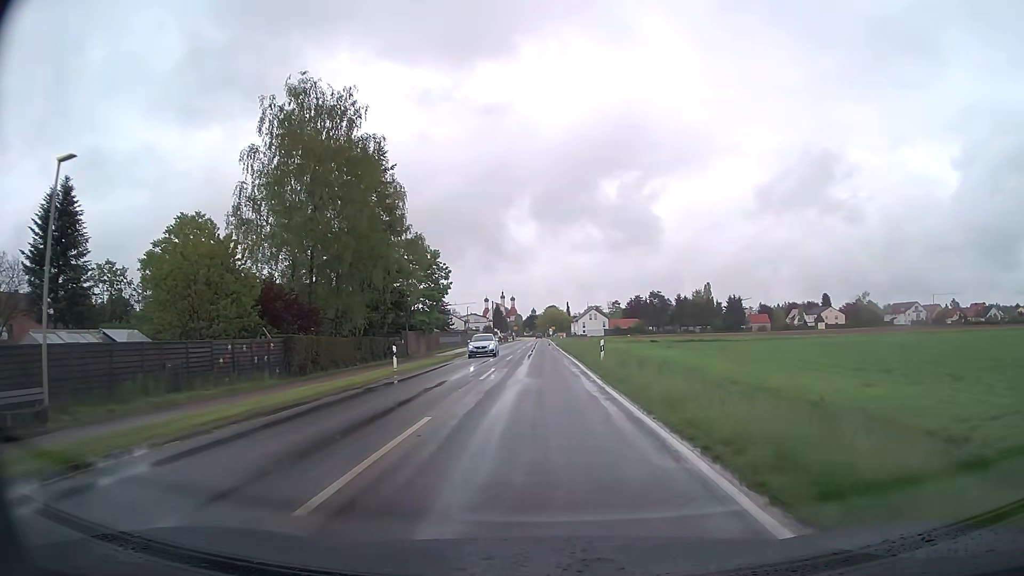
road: tertiary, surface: asphalt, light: Day
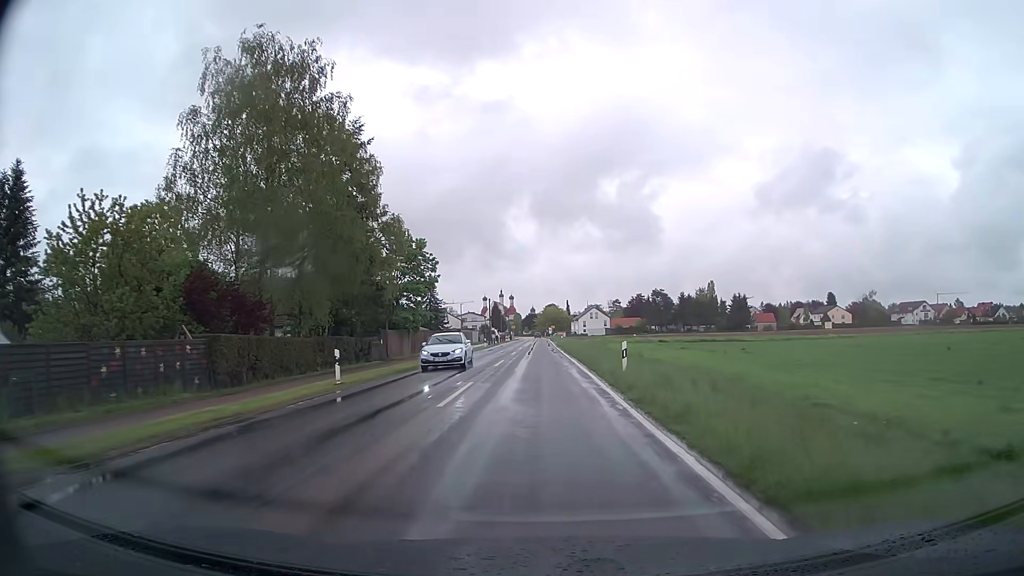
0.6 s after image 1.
(0.0, +7.6) m; 0°
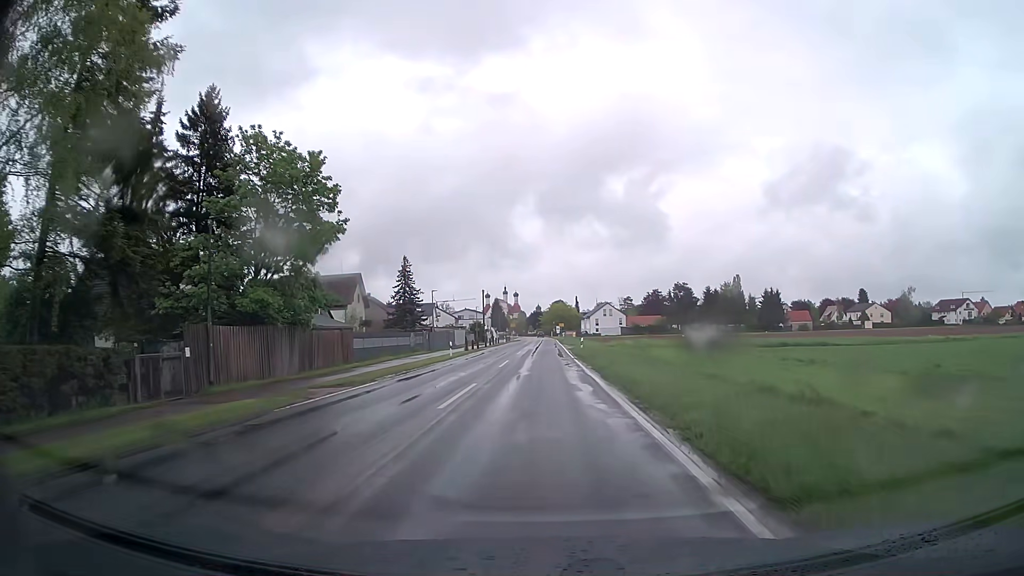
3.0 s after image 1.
(-0.1, +30.4) m; -1°
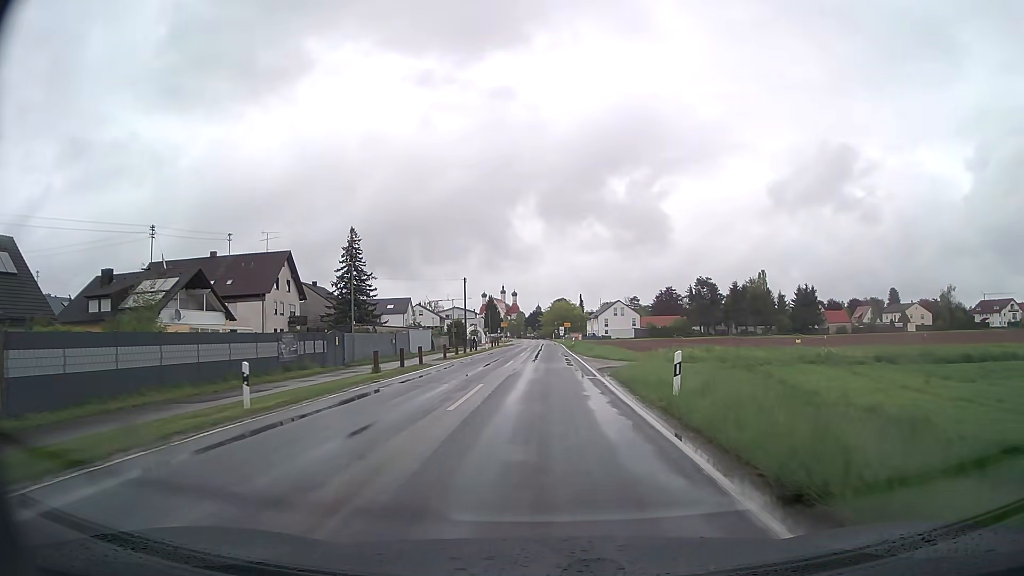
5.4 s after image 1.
(-0.1, +30.5) m; 0°
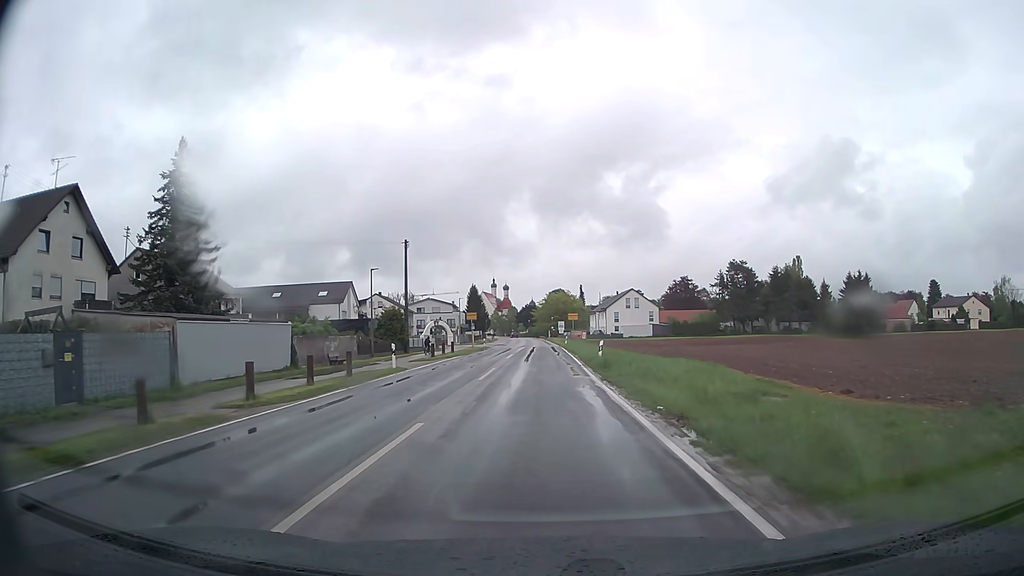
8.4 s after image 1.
(+0.1, +38.0) m; 0°
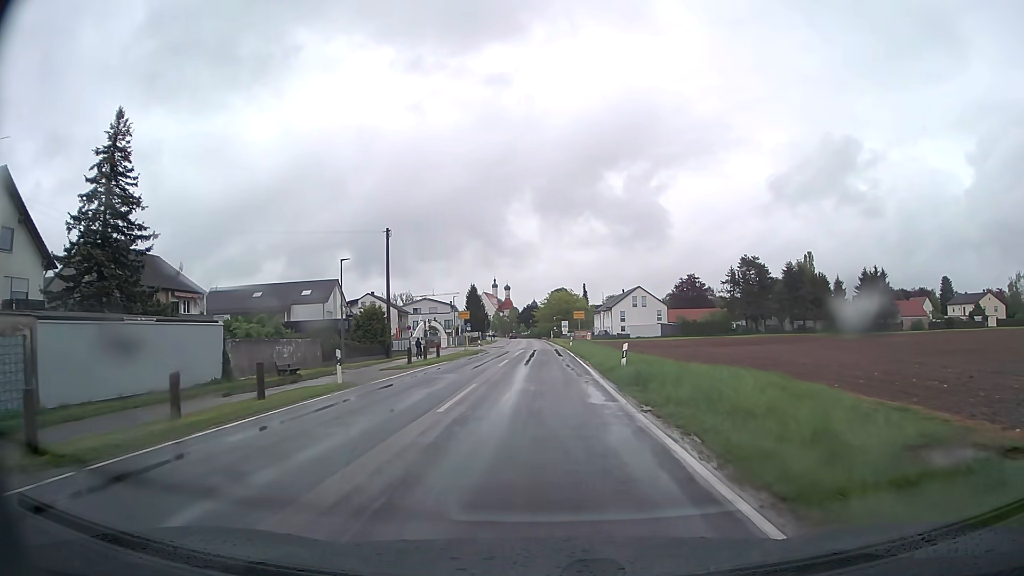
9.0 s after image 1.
(0.0, +7.6) m; 0°
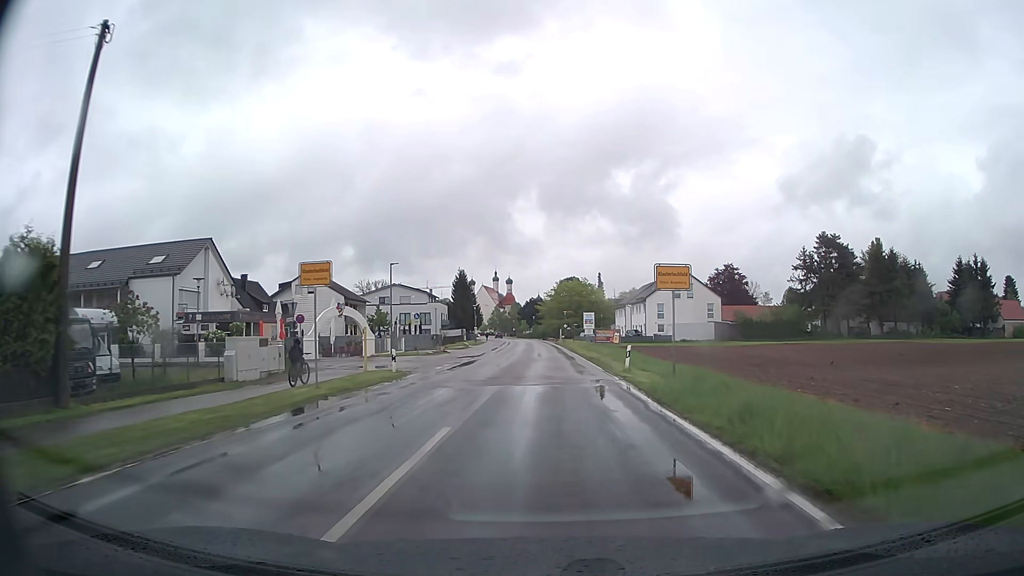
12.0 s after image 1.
(-0.4, +38.0) m; 0°
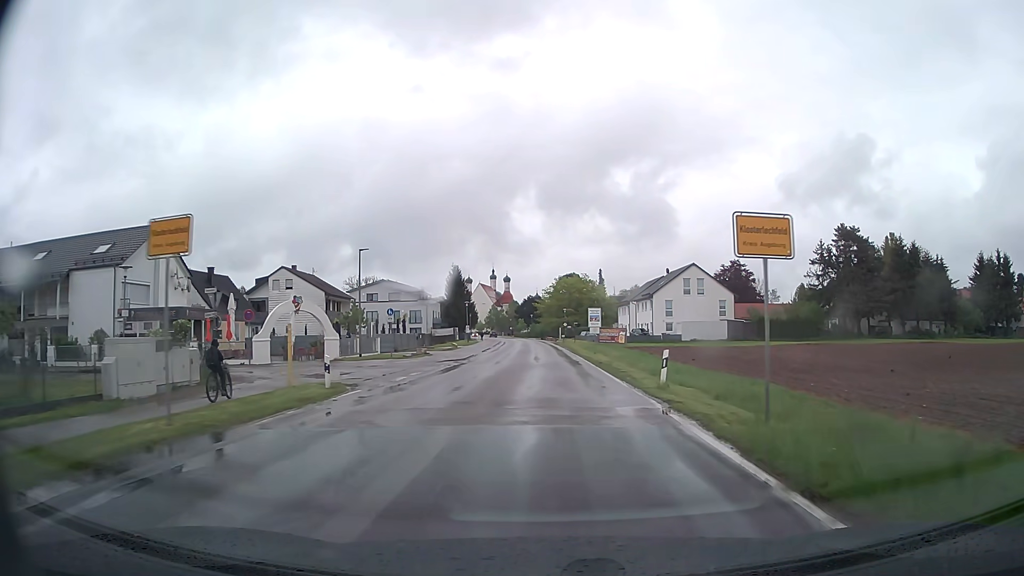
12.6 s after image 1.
(0.0, +7.6) m; 0°
(0, +10) (0, +20) (0, +30) (0, +40) (0, +50) (0, +60) (-1, +70) (-1, +80) (-1, +90) (-2, +100) m
